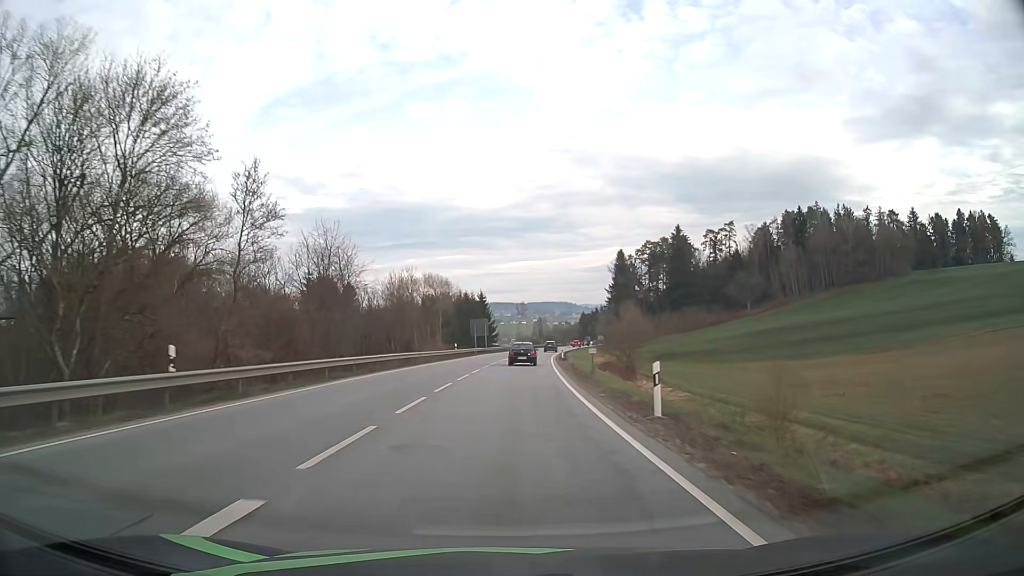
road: primary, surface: asphalt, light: Day
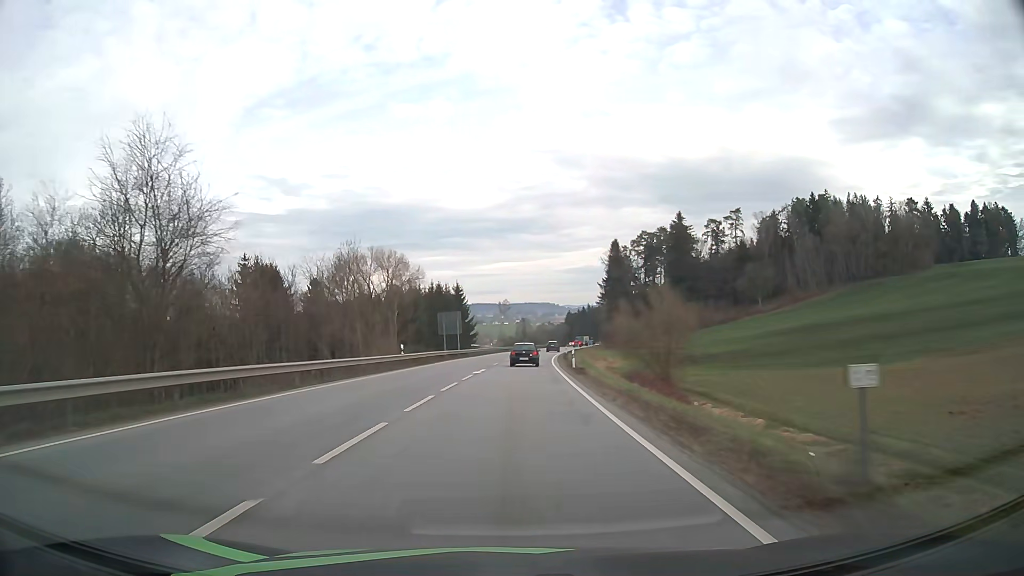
(+0.3, +23.8) m; +2°
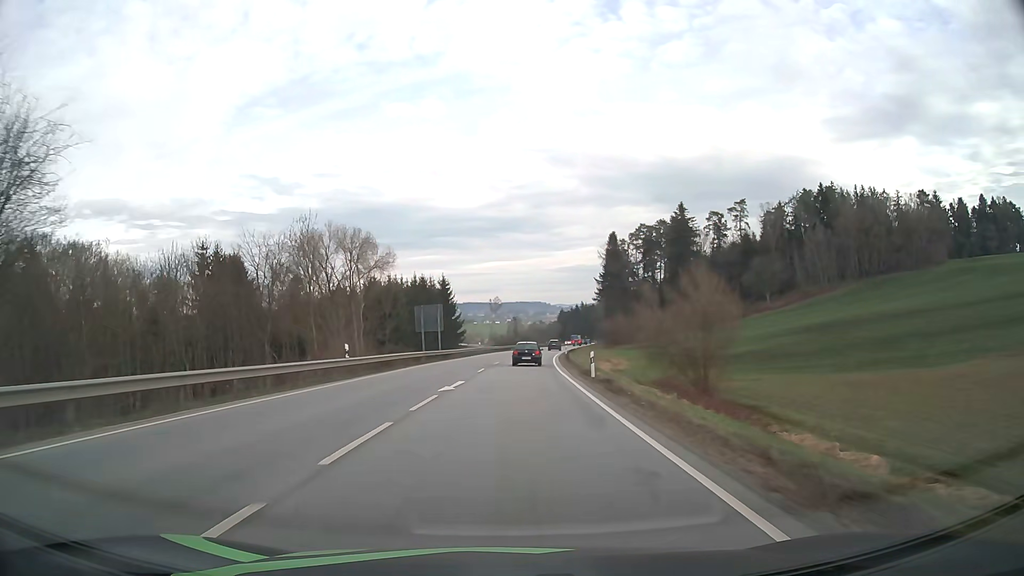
(0.0, +12.0) m; +1°
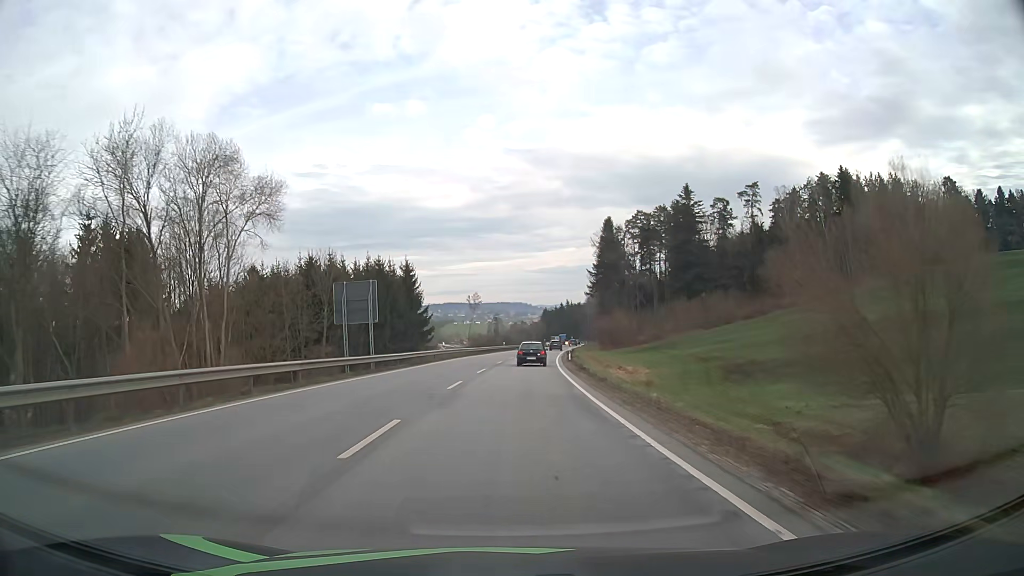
(+0.3, +24.1) m; +1°
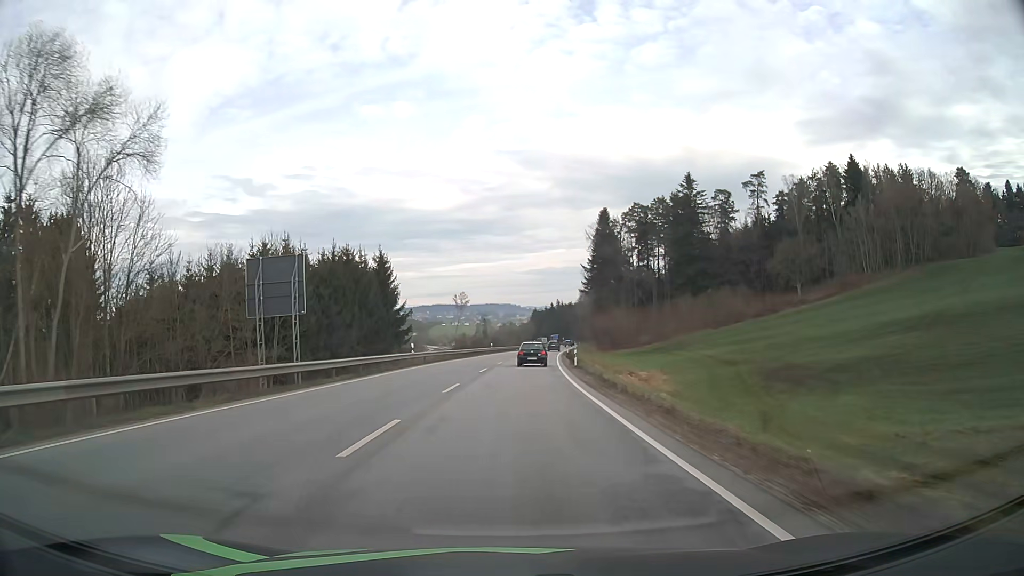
(+0.1, +12.0) m; +1°
